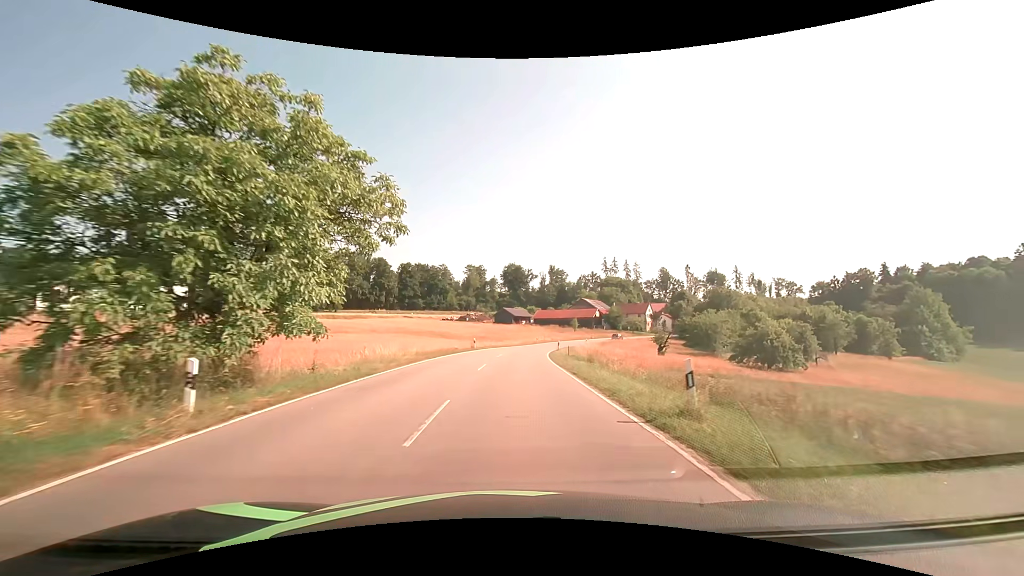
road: tertiary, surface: asphalt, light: Day
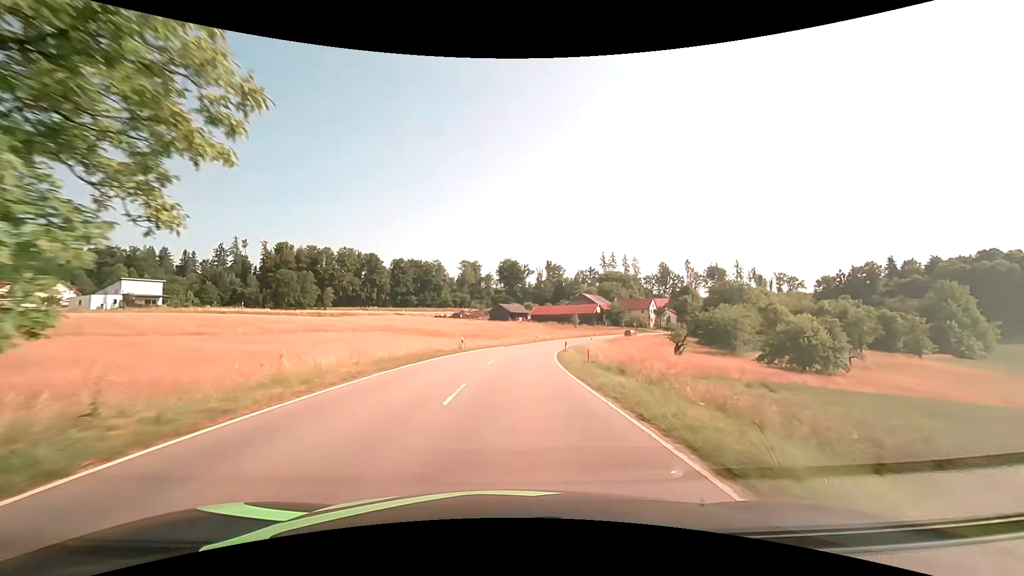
(0.0, +8.8) m; 0°
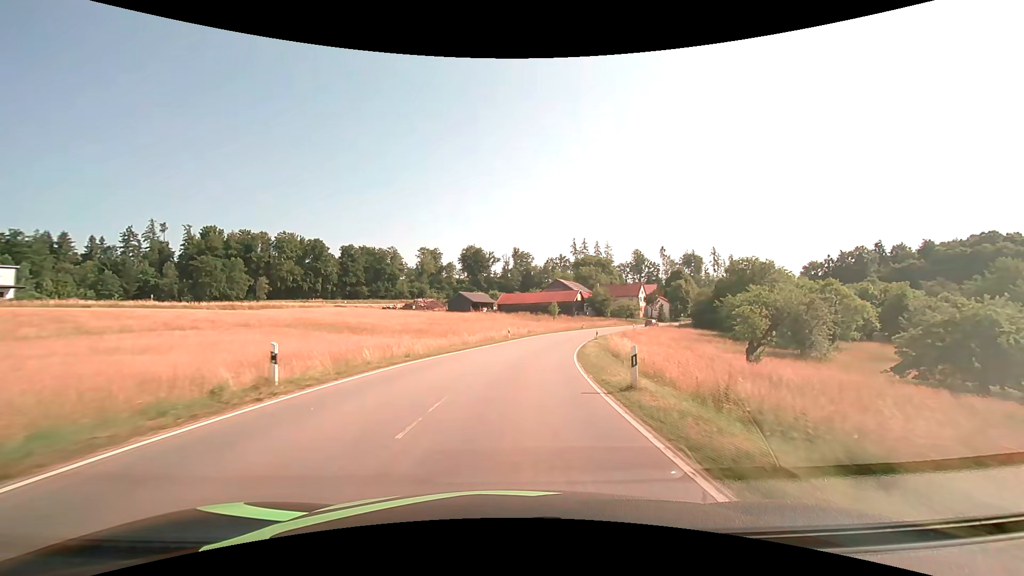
(+0.8, +27.1) m; +4°
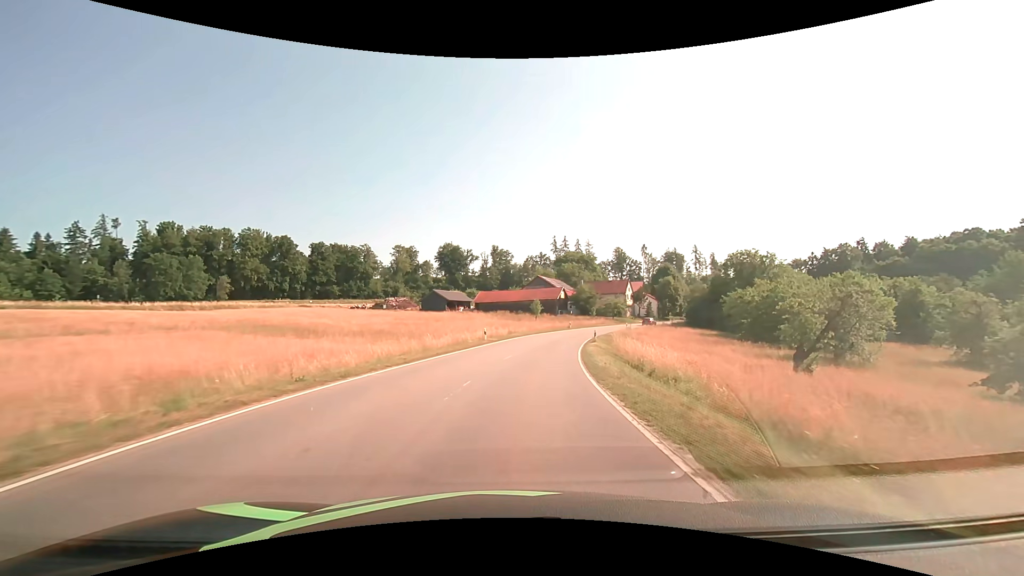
(+0.2, +9.1) m; +2°
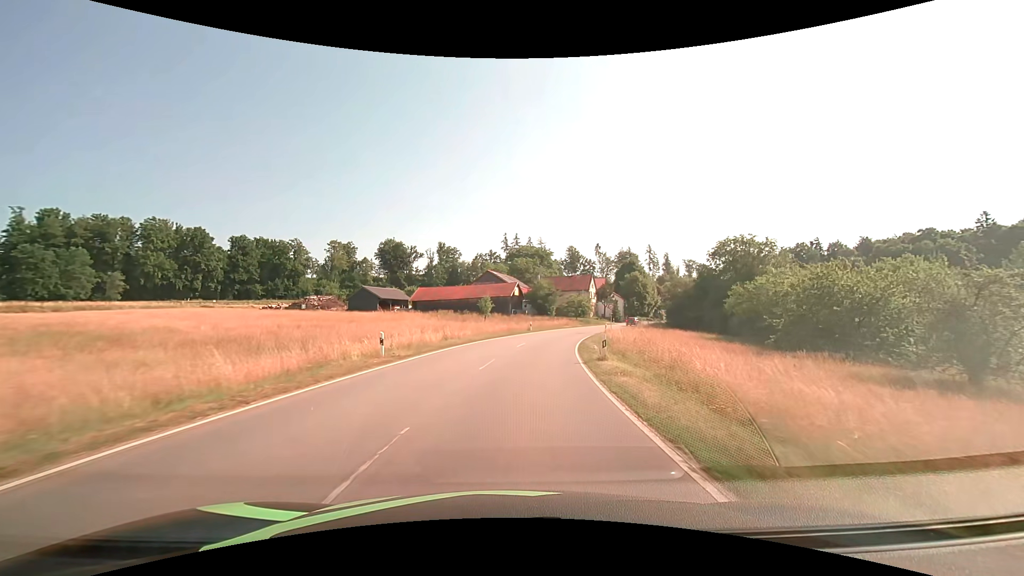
(+0.9, +18.3) m; +6°
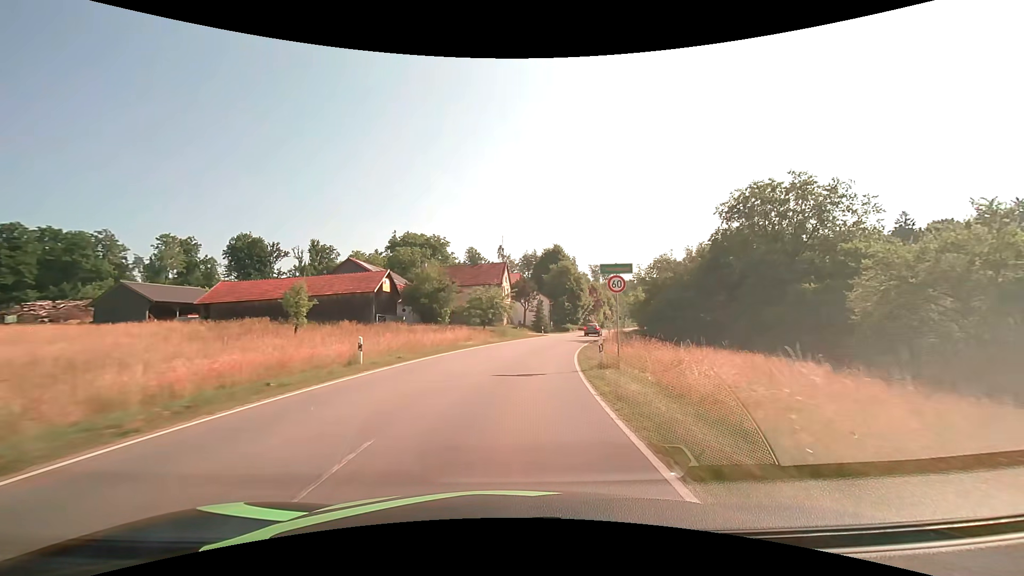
(+3.7, +36.0) m; +12°
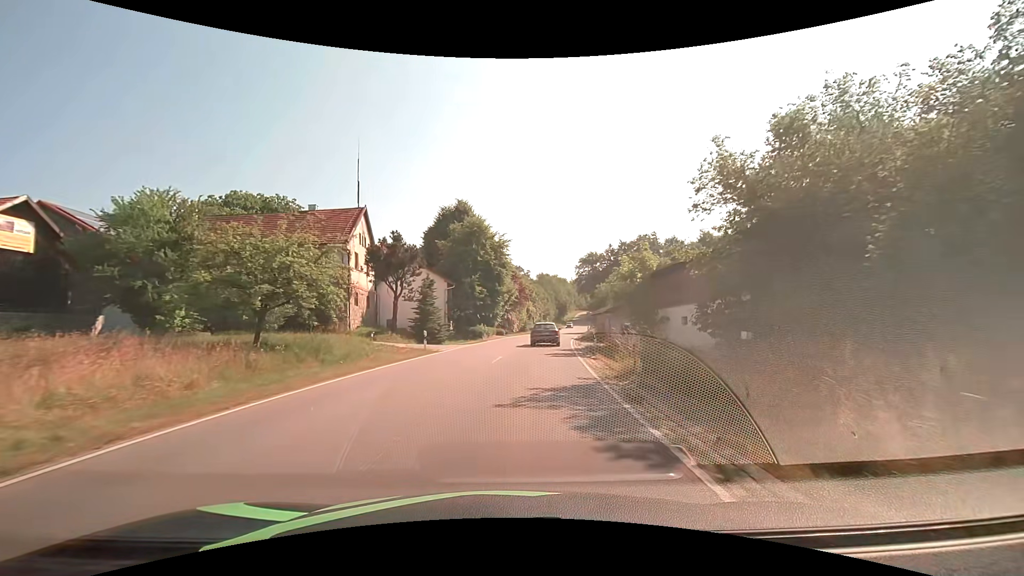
(+3.0, +32.7) m; +11°
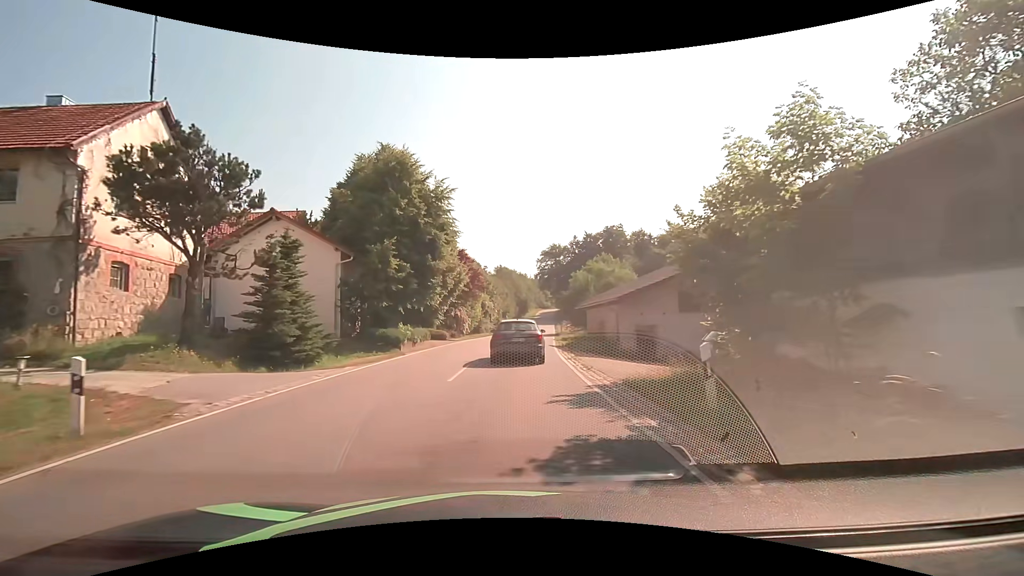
(+0.7, +16.6) m; +5°
(0, +10) (0, +20) (+1, +30) (+2, +40) (+2, +50) (+3, +60) (+4, +70) (+5, +80) (+6, +90) (+7, +100) m
